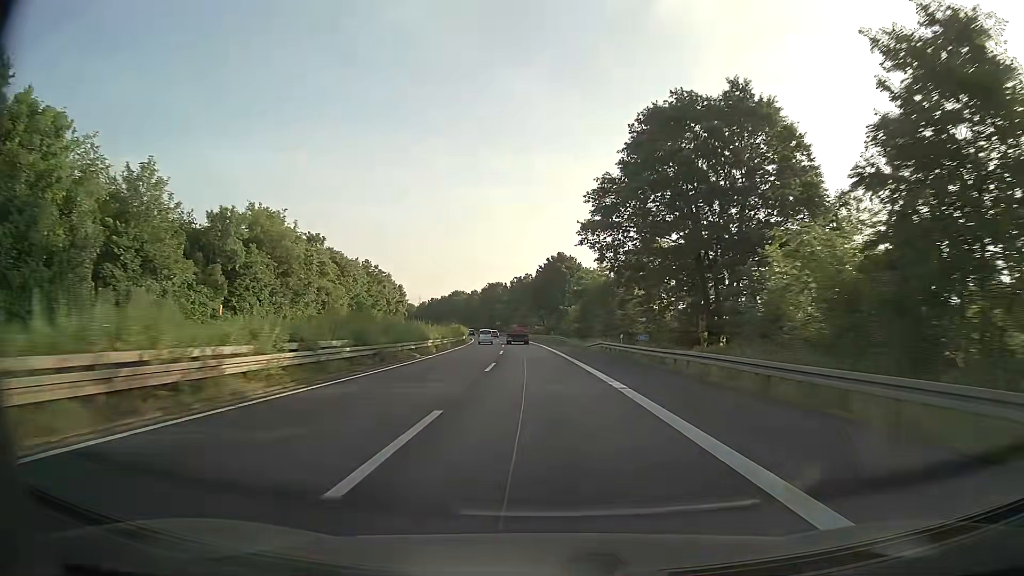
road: trunk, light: Day
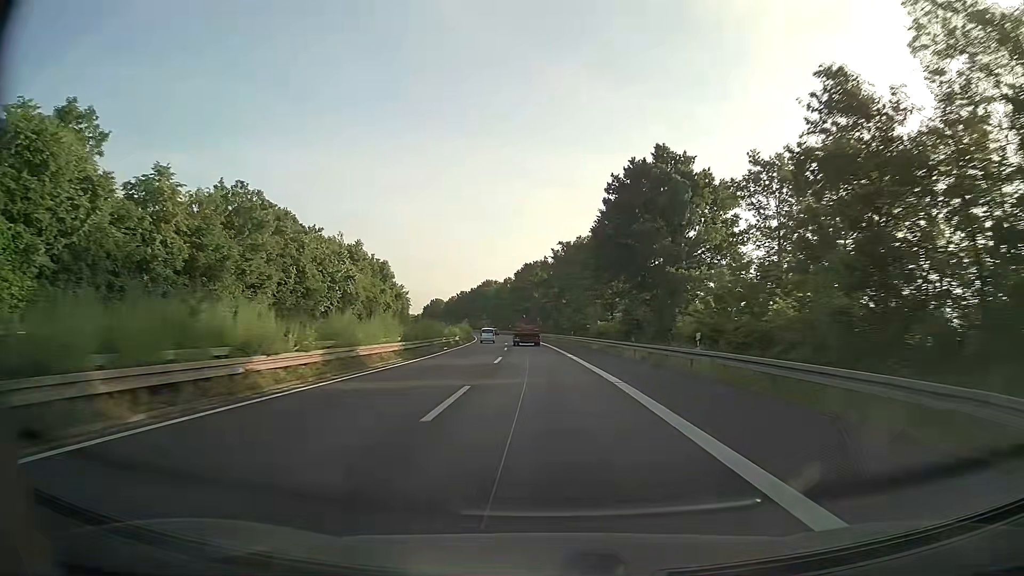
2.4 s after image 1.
(-2.2, +67.3) m; -4°
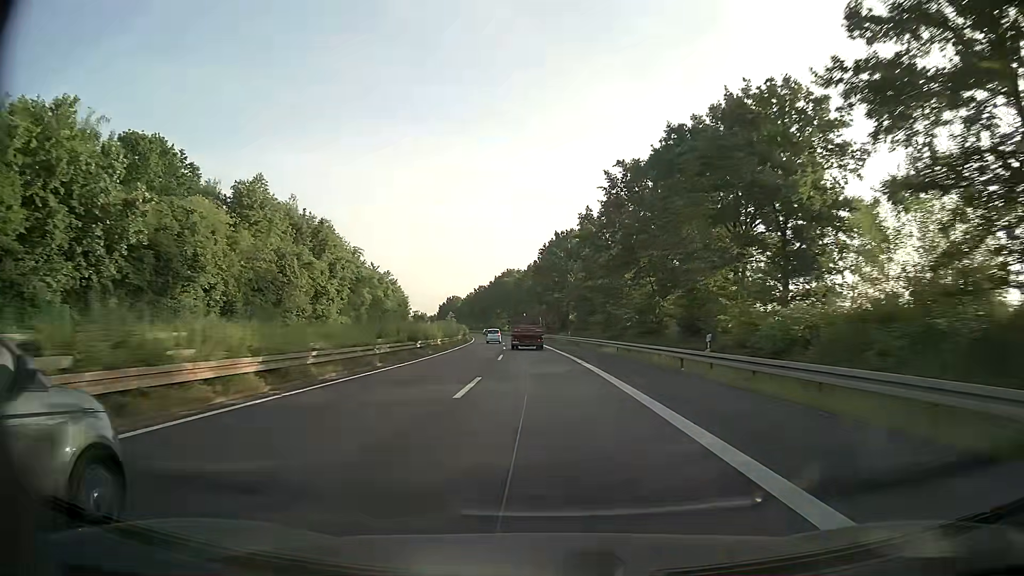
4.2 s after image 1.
(-1.3, +50.5) m; -3°
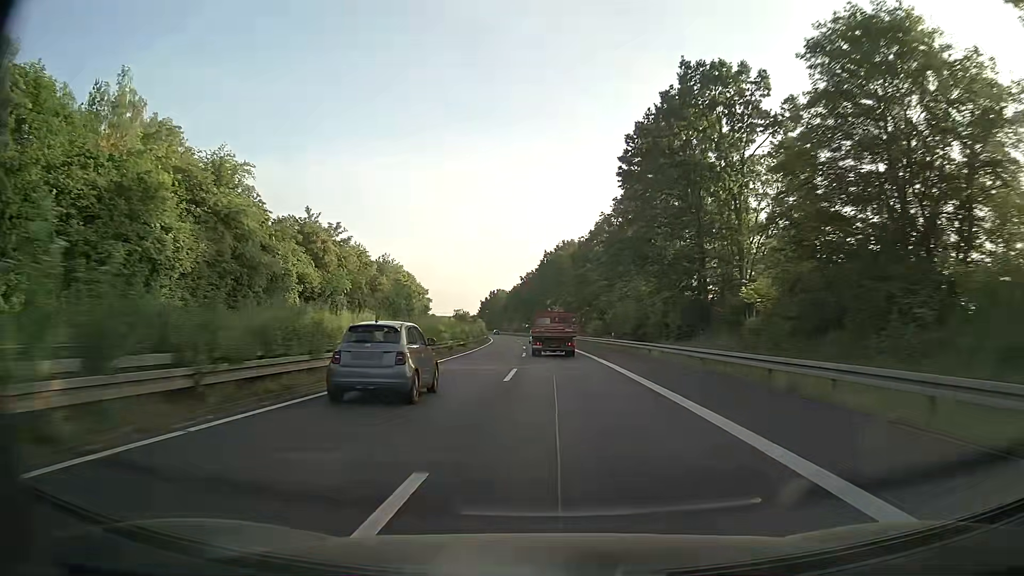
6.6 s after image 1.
(-2.4, +67.2) m; -5°
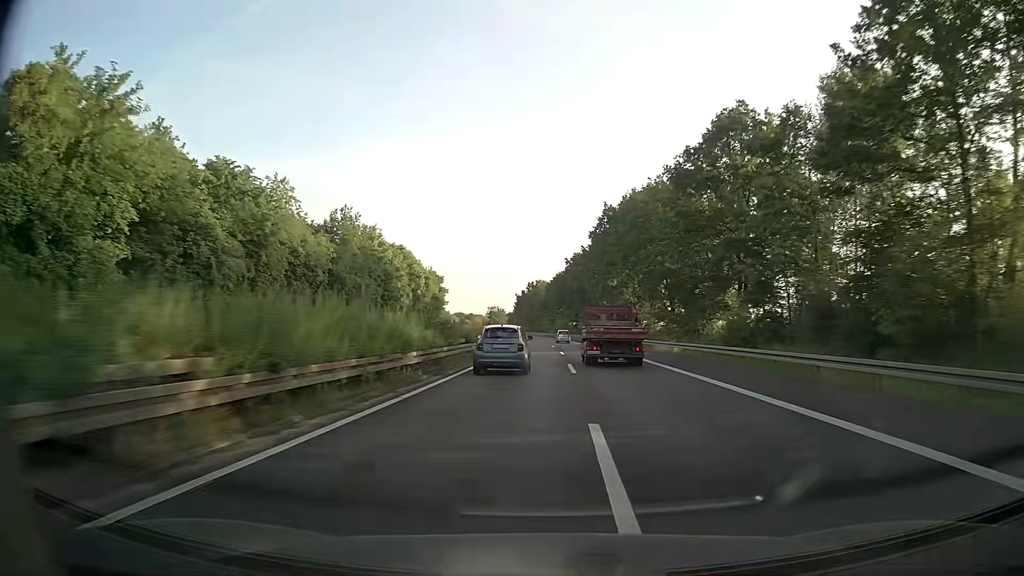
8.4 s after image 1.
(-1.8, +50.4) m; -4°
(0, +10) (0, +20) (0, +30) (0, +40) (-1, +50) (-1, +60) (-1, +70) (-2, +80) (-2, +90) (-3, +100) m
